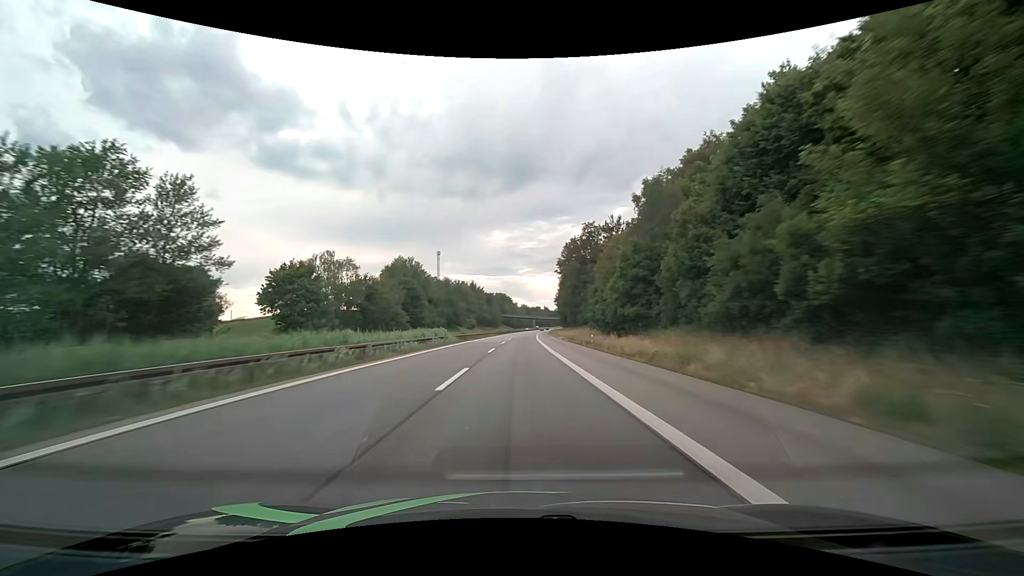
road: motorway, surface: asphalt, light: Day
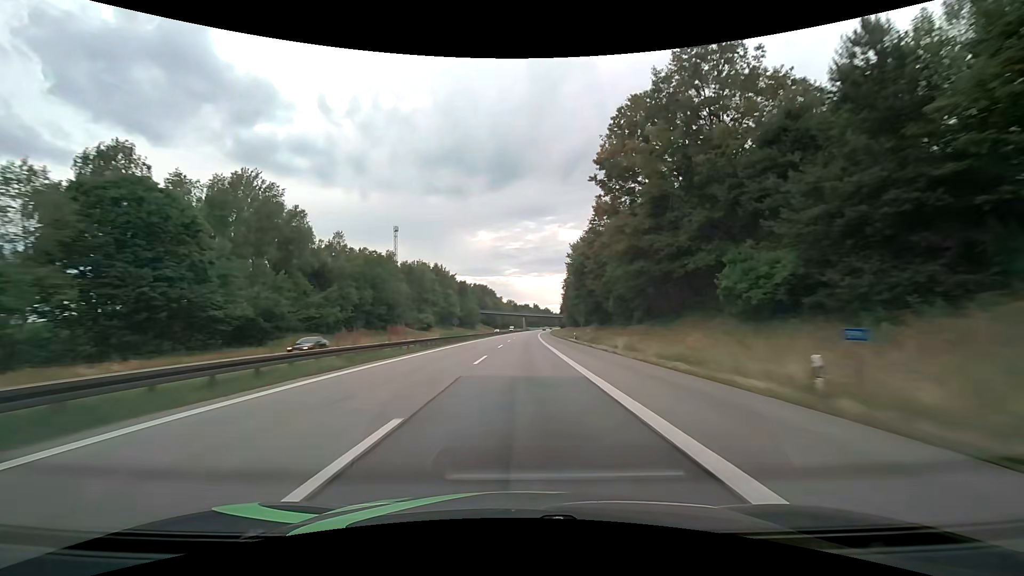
(+1.1, +82.1) m; +1°
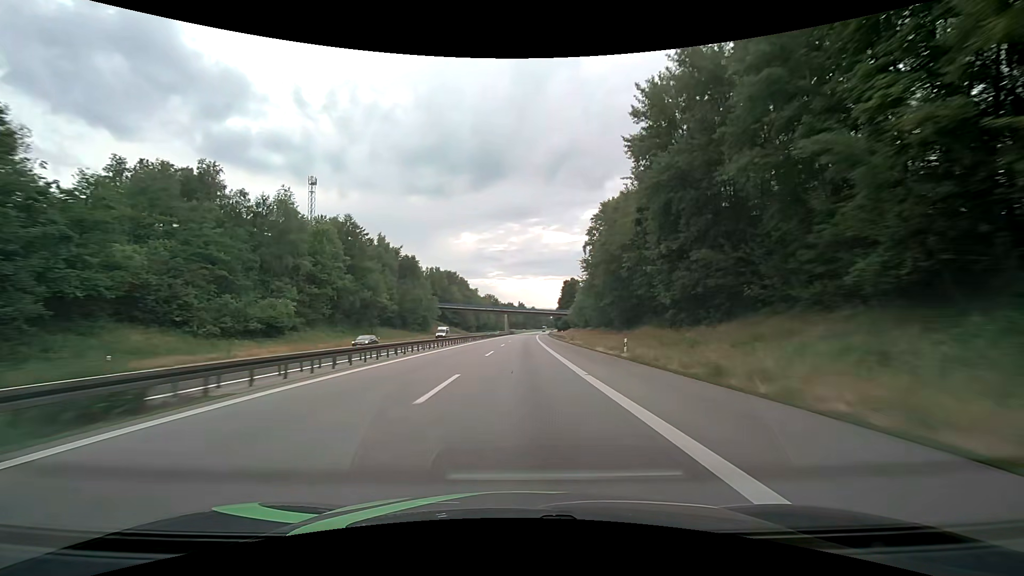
(+1.5, +82.3) m; +2°
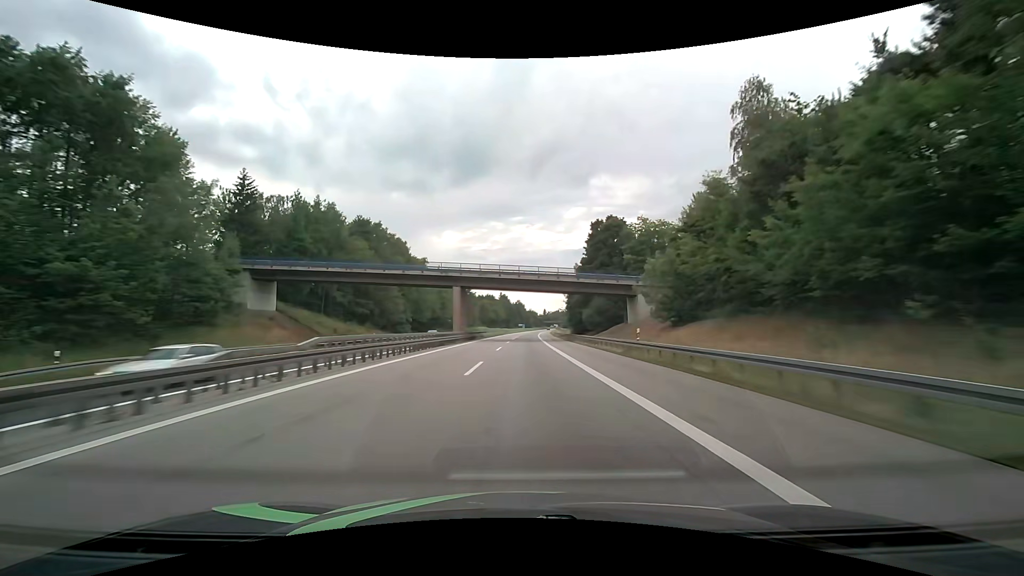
(+1.7, +103.0) m; +2°
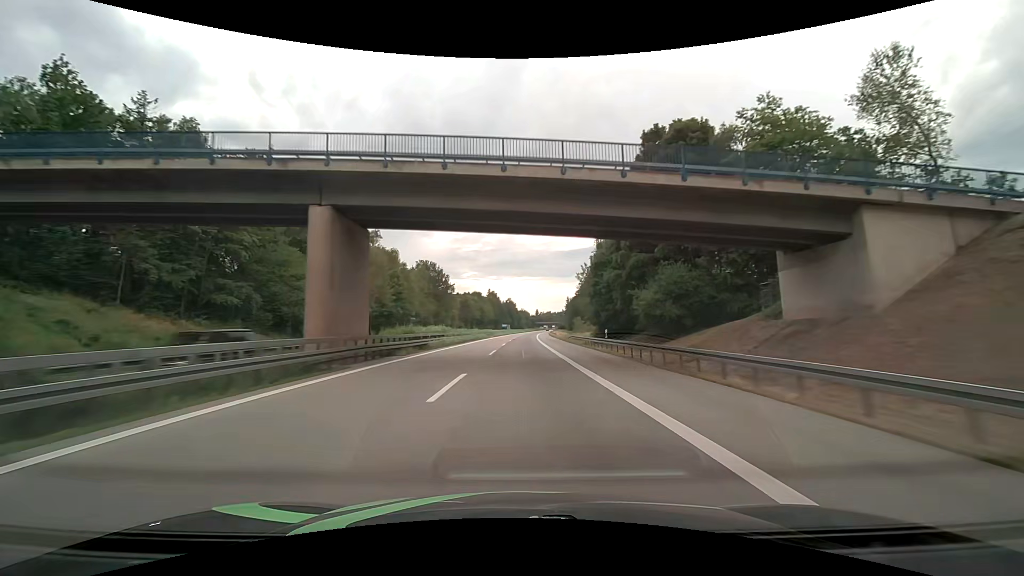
(+0.5, +41.2) m; +1°
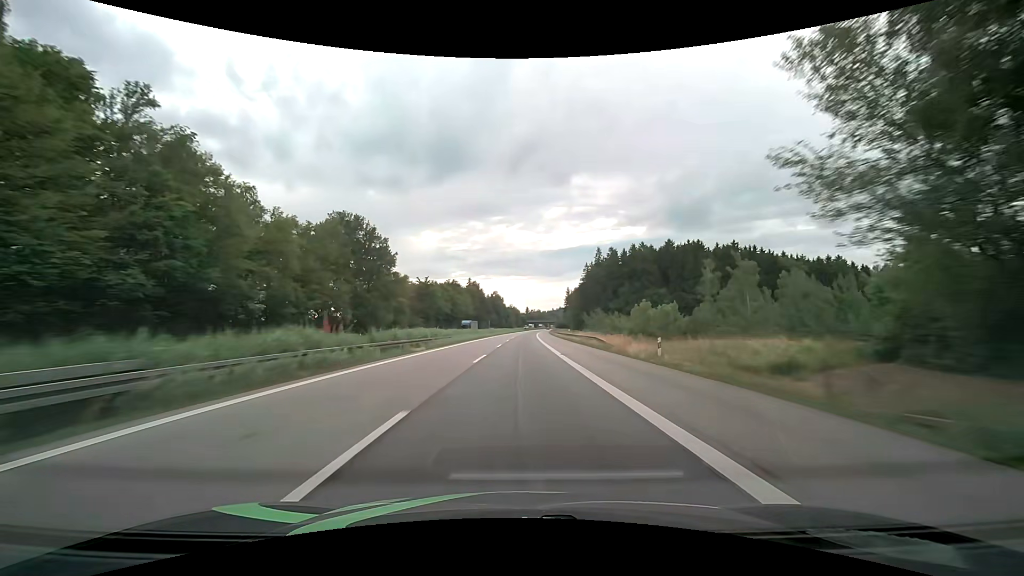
(+0.8, +61.8) m; +1°
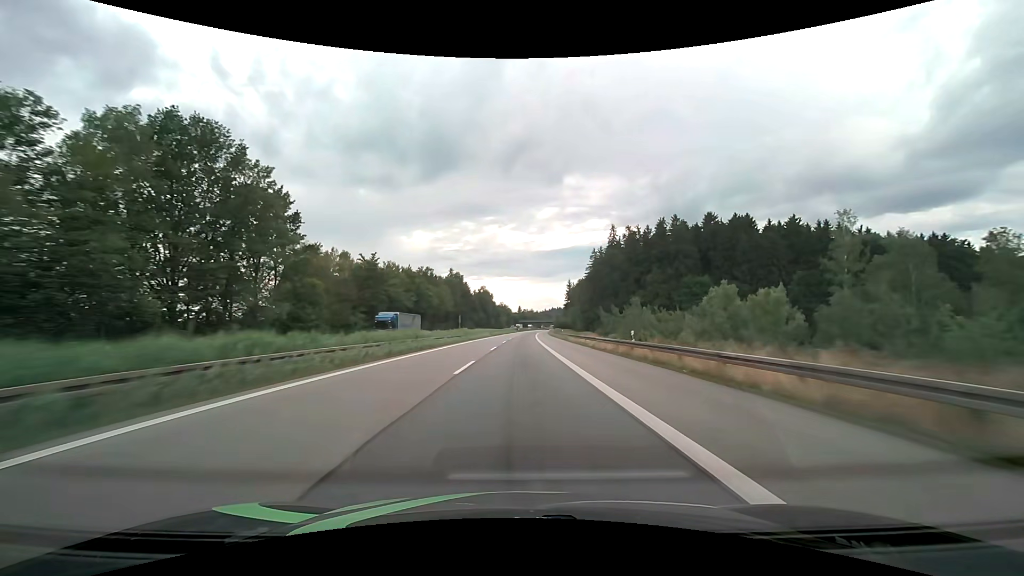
(+0.4, +41.2) m; +1°
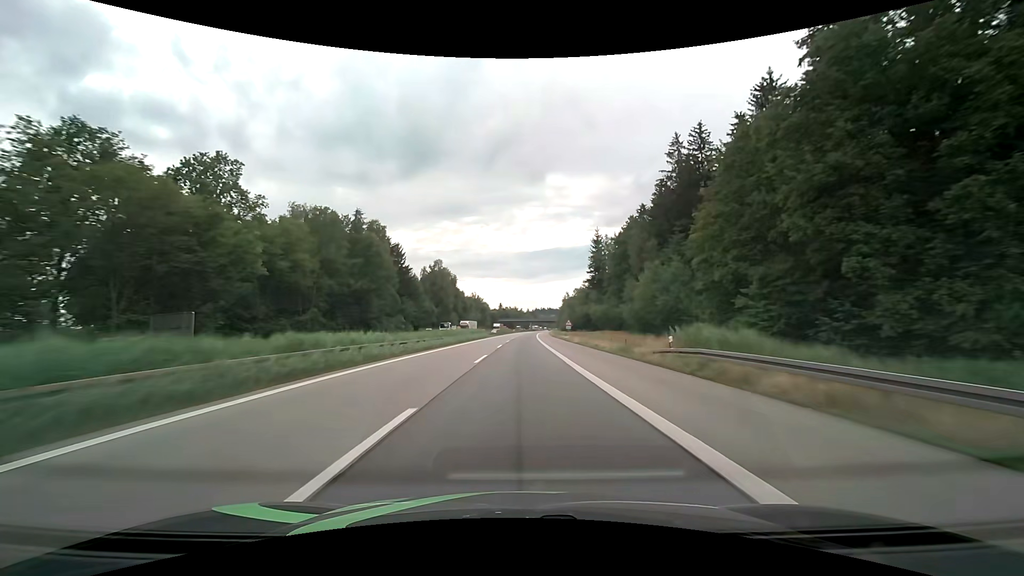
(+1.6, +103.0) m; +2°
(0, +10) (0, +20) (0, +30) (0, +40) (0, +50) (+1, +60) (+1, +70) (+1, +80) (+2, +90) (+2, +100) m
